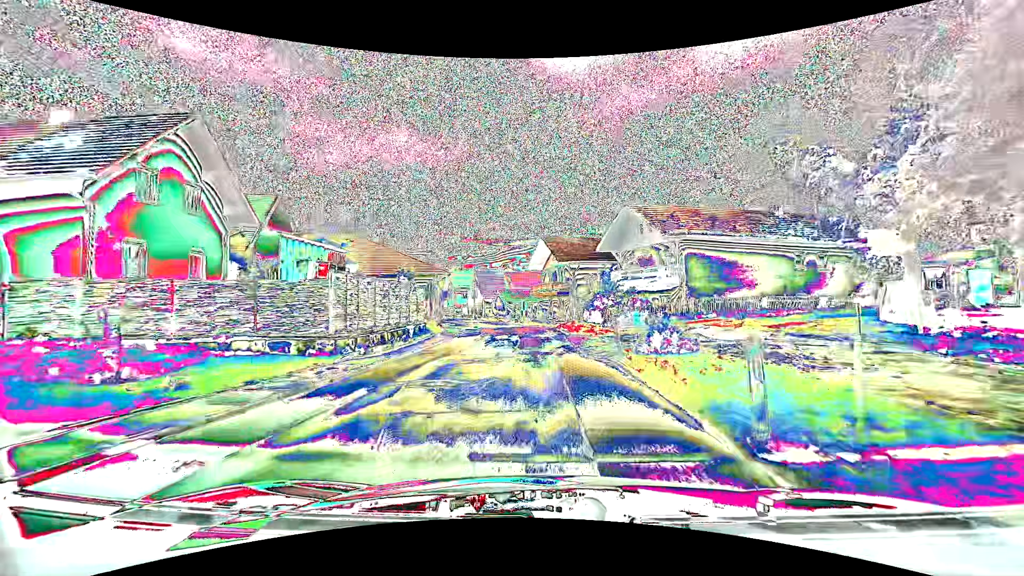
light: Day
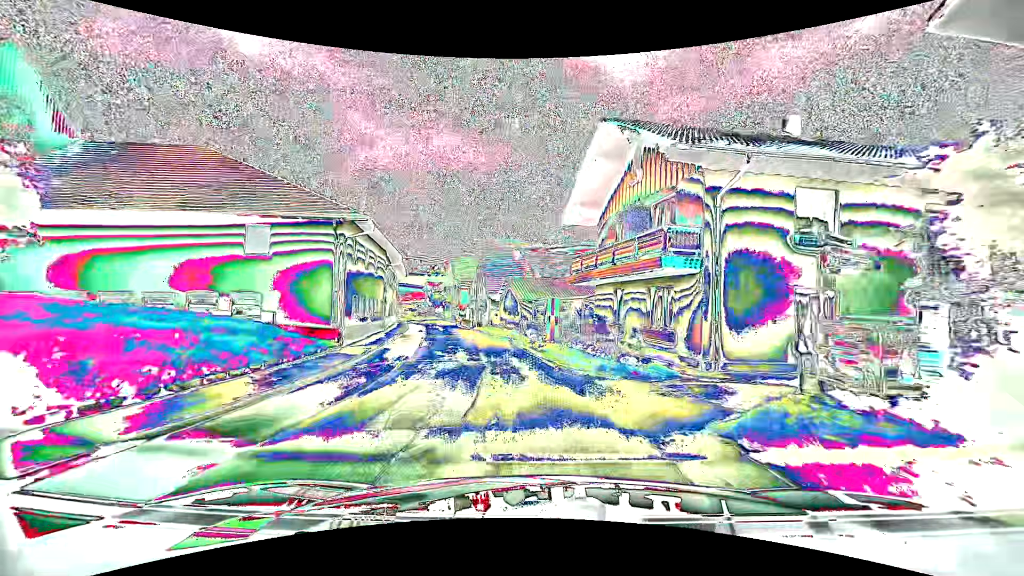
(-0.2, +29.3) m; -4°
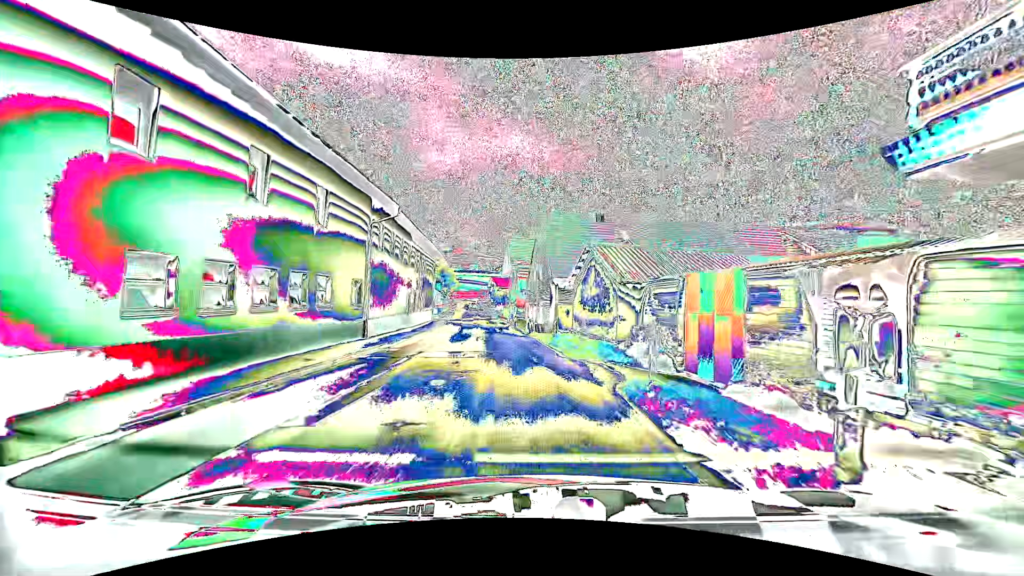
(-1.2, +16.9) m; -9°
(0, +10) (-1, +20) (-2, +30) (-3, +40) (-4, +50) (-5, +60) (-6, +70) (-7, +80) (-8, +90) (-10, +99) m
